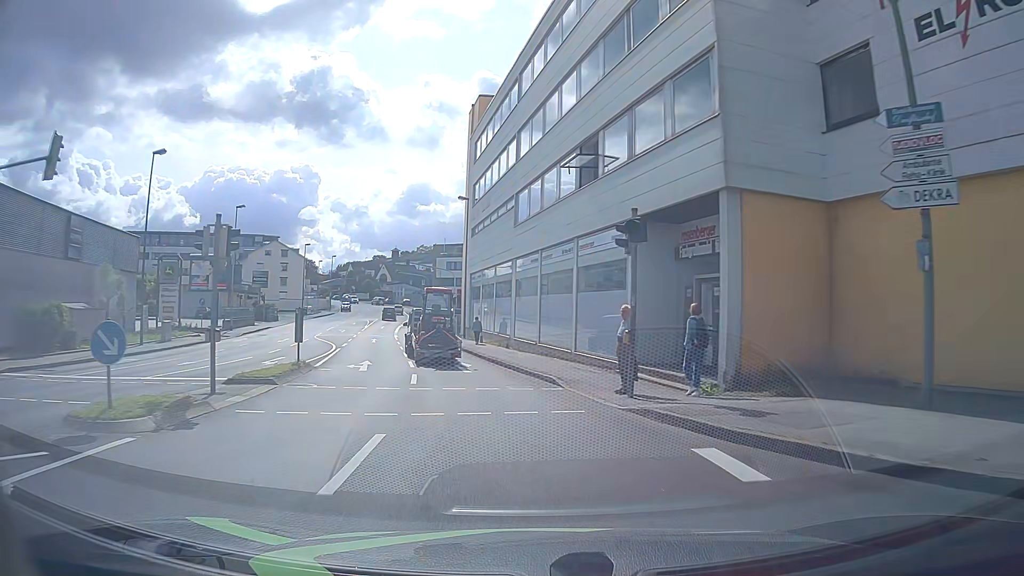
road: tertiary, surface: asphalt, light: Day
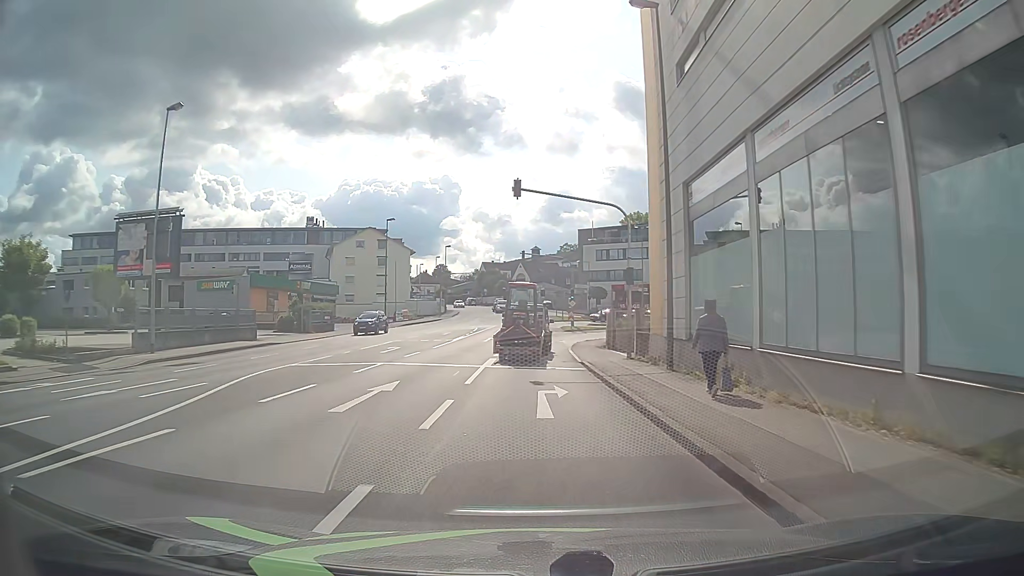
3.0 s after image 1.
(-4.5, +30.9) m; -12°
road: tertiary_link
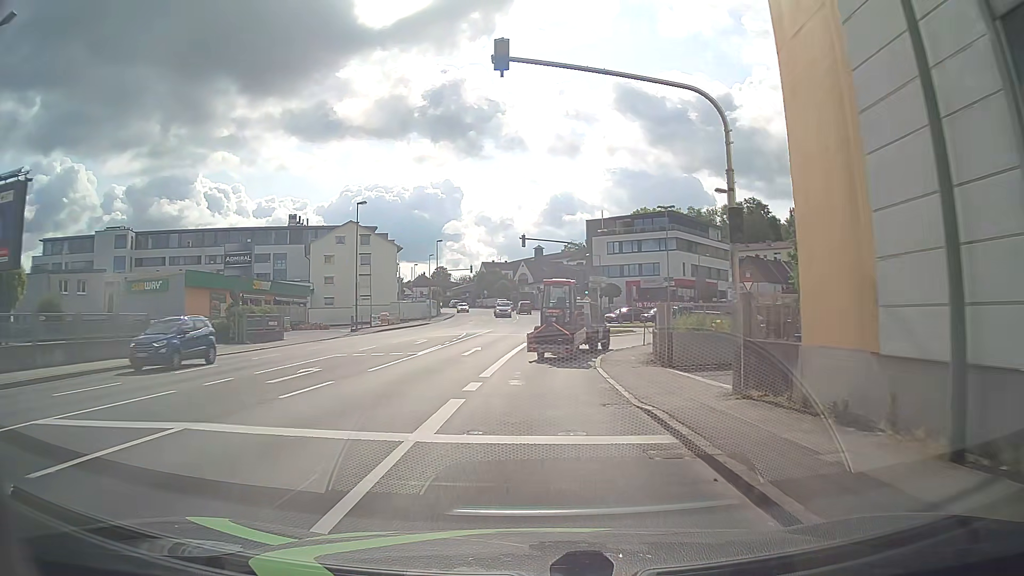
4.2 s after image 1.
(-0.1, +12.1) m; -1°
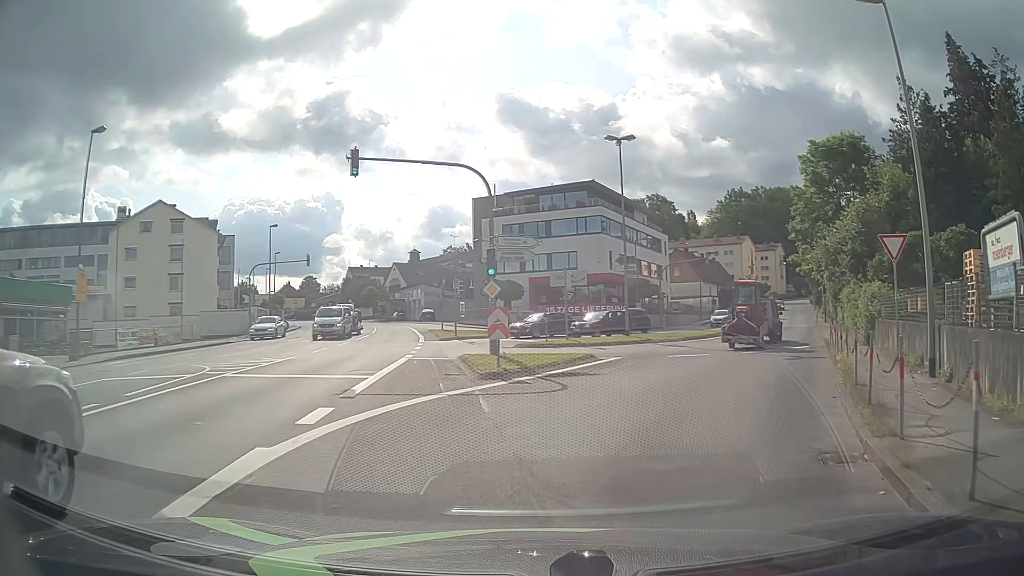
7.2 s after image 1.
(+0.8, +25.1) m; +10°
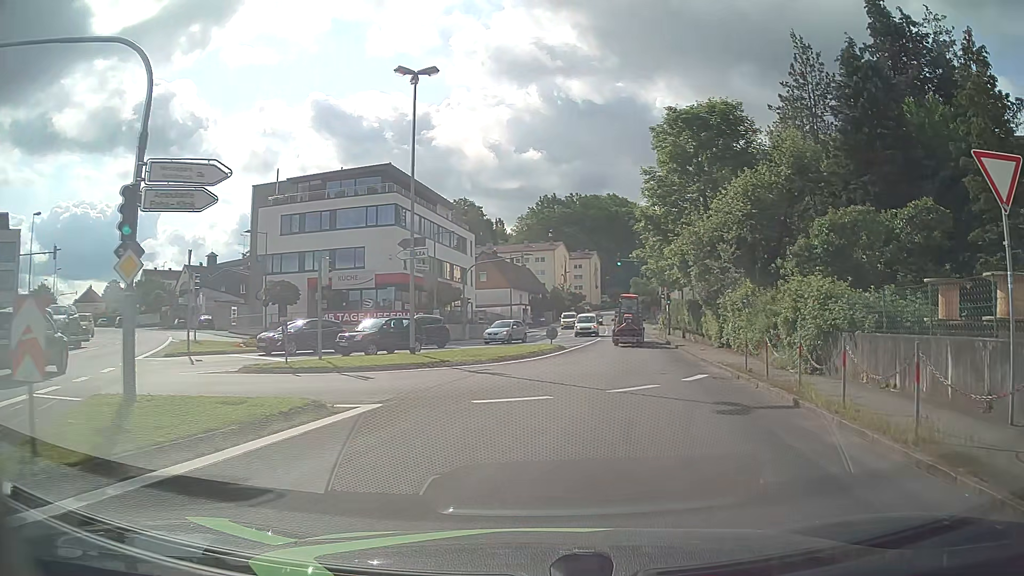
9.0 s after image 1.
(+1.5, +10.5) m; +16°
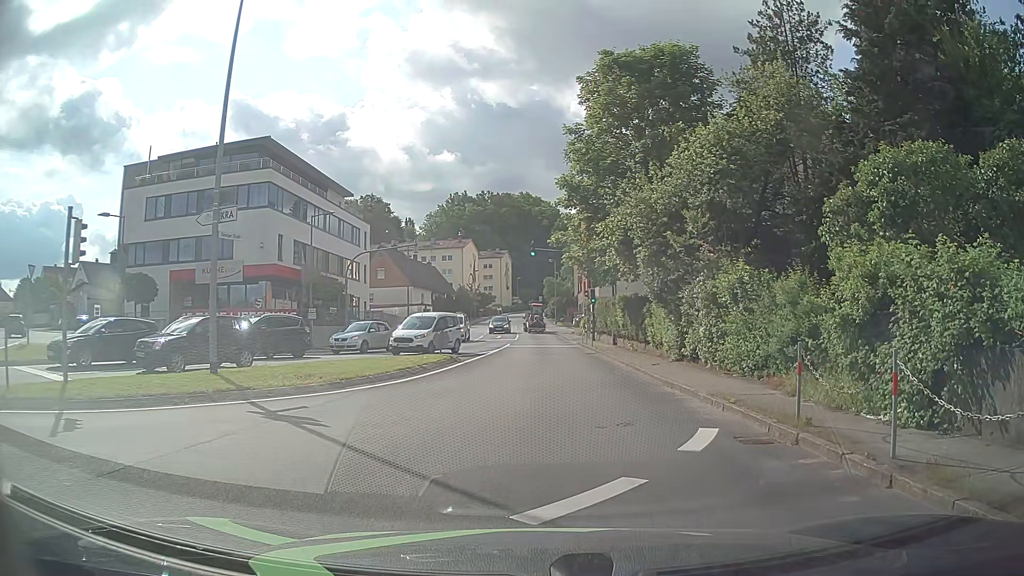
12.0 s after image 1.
(+0.8, +8.1) m; +10°
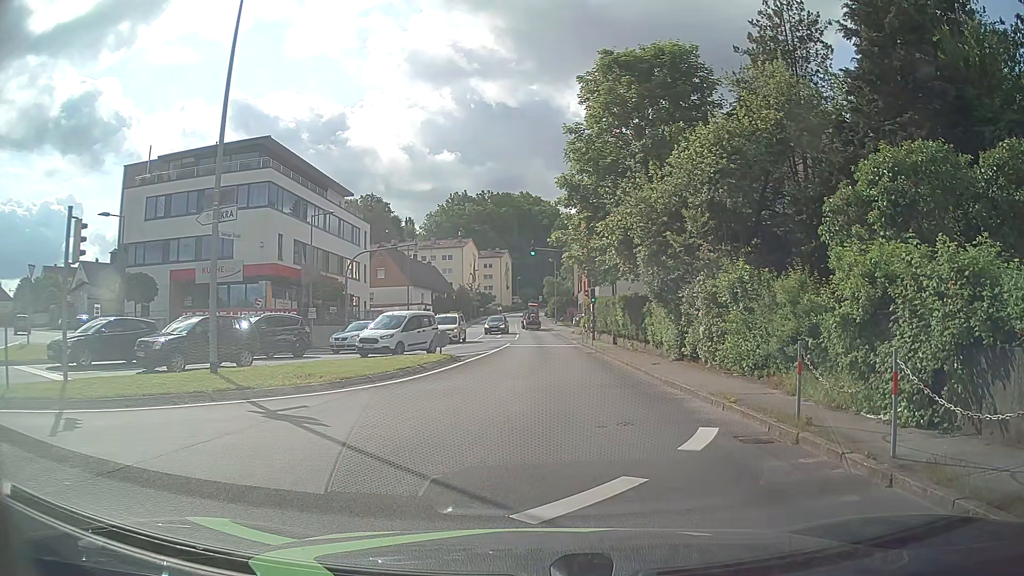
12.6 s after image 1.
(0.0, 0.0) m; 0°
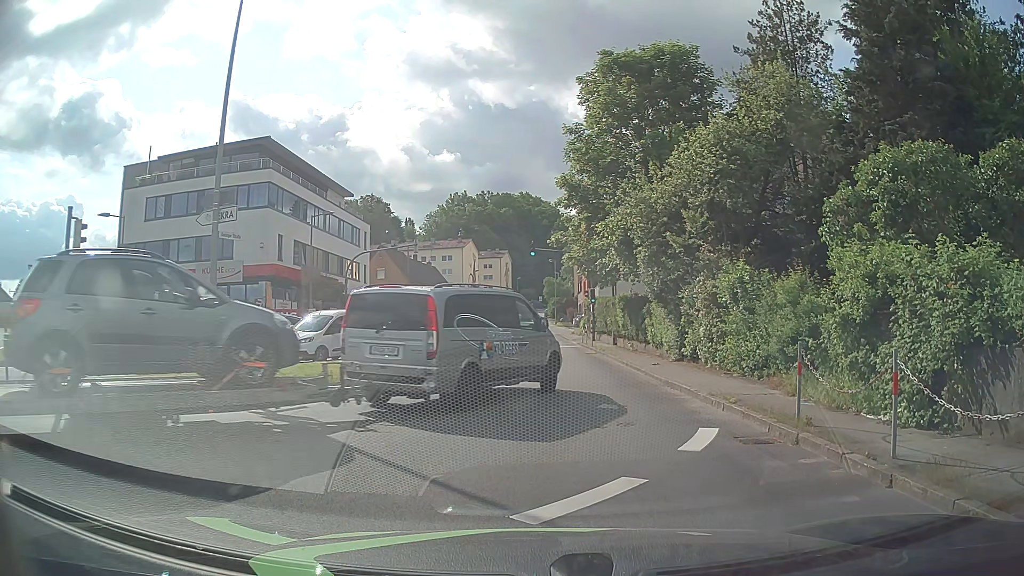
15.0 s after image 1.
(0.0, 0.0) m; 0°
(0, +10) (0, +20) (-1, +30) (-1, +40) (-1, +50) (-2, +60) (-2, +70) (-3, +80) (-3, +90) (-4, +100) m
